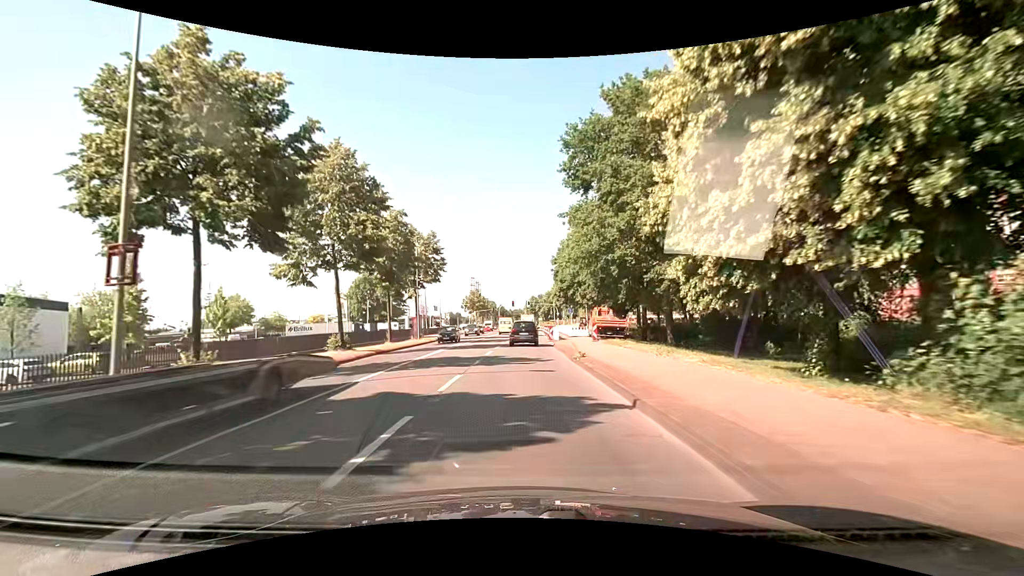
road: secondary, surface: asphalt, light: Day
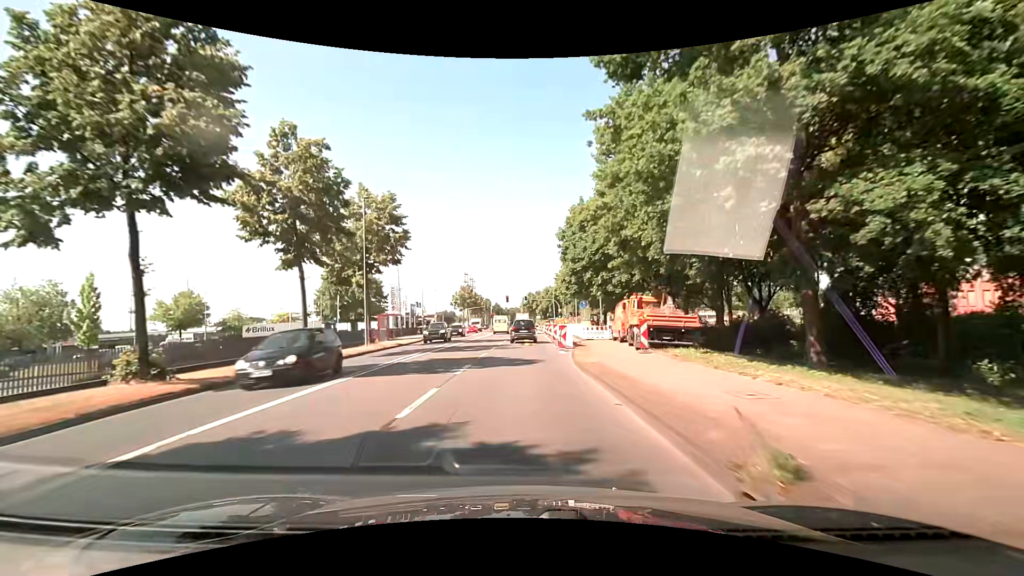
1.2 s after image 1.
(+0.2, +15.1) m; +1°
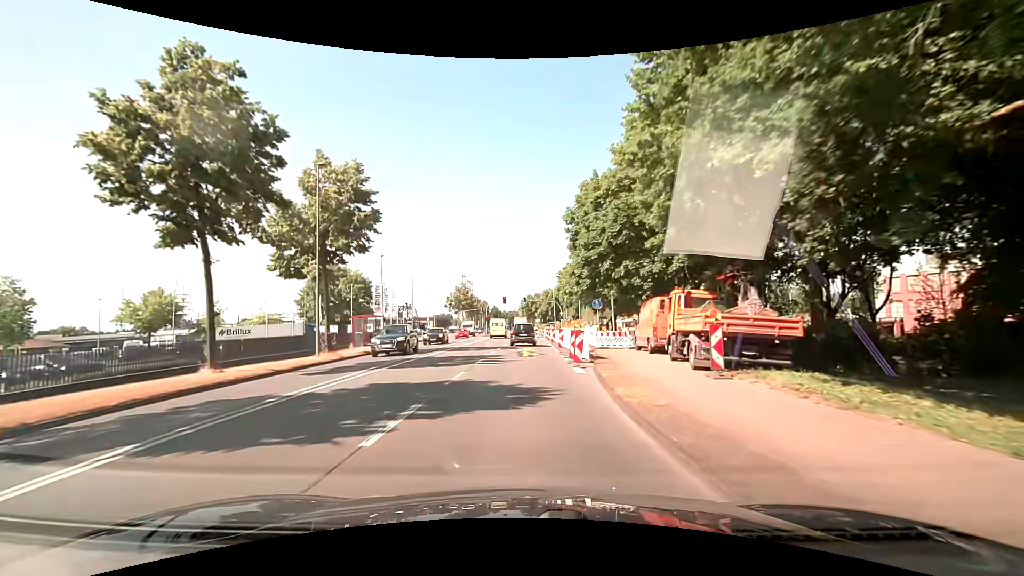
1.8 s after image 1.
(0.0, +7.6) m; -1°
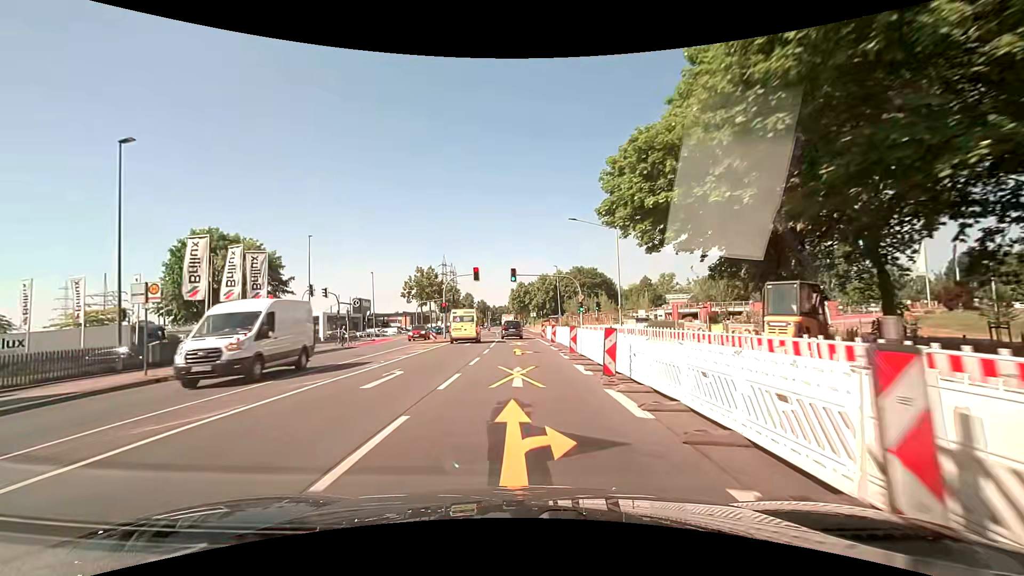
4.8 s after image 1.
(+0.7, +38.1) m; +2°
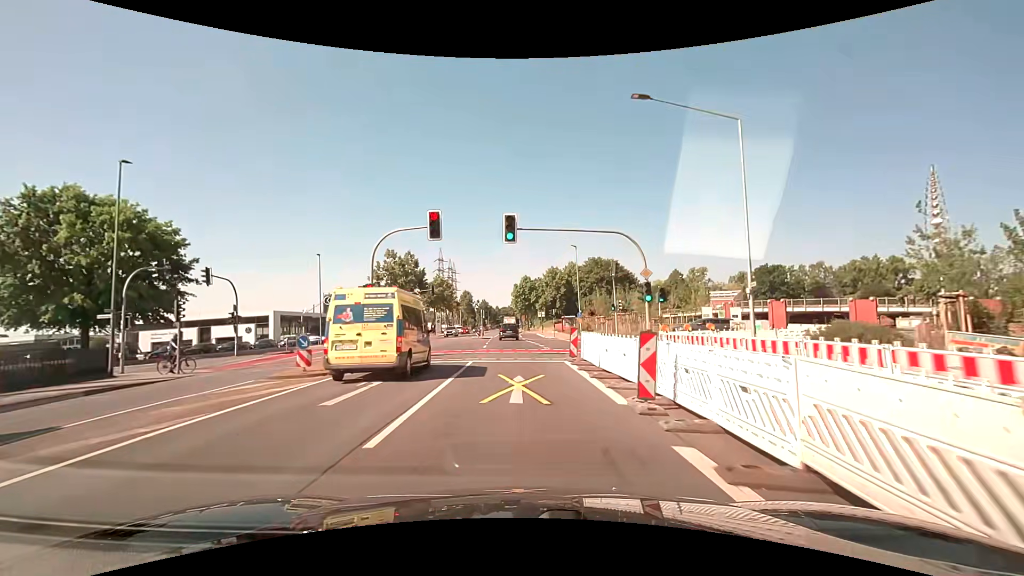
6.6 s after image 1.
(-0.2, +22.9) m; -1°
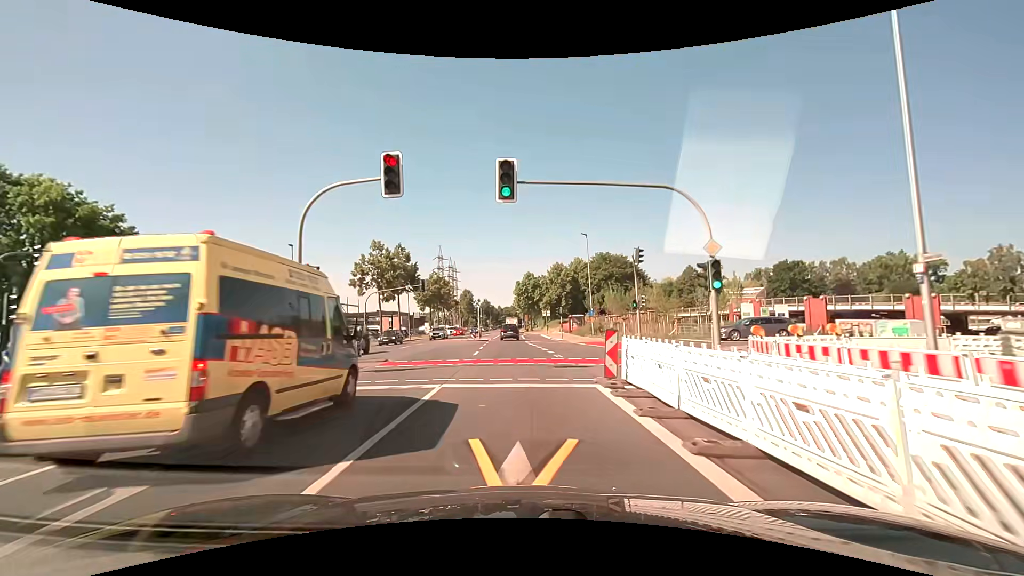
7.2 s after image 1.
(0.0, +7.6) m; 0°
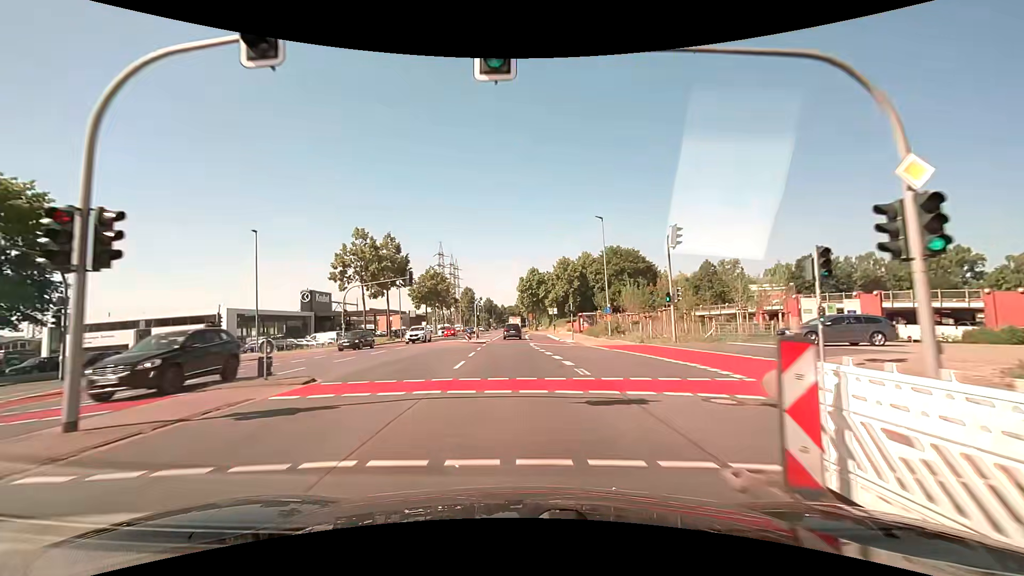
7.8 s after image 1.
(-0.1, +7.6) m; -1°
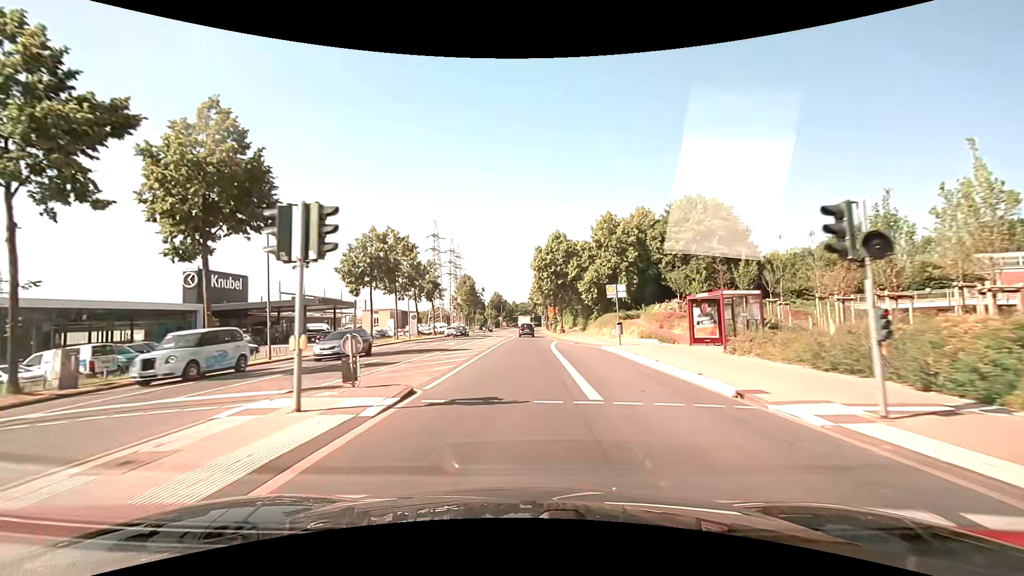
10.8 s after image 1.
(-0.7, +38.1) m; -2°
(0, +10) (0, +20) (0, +30) (0, +40) (0, +50) (+1, +60) (+1, +70) (+1, +80) (+1, +90) (+1, +100) m
